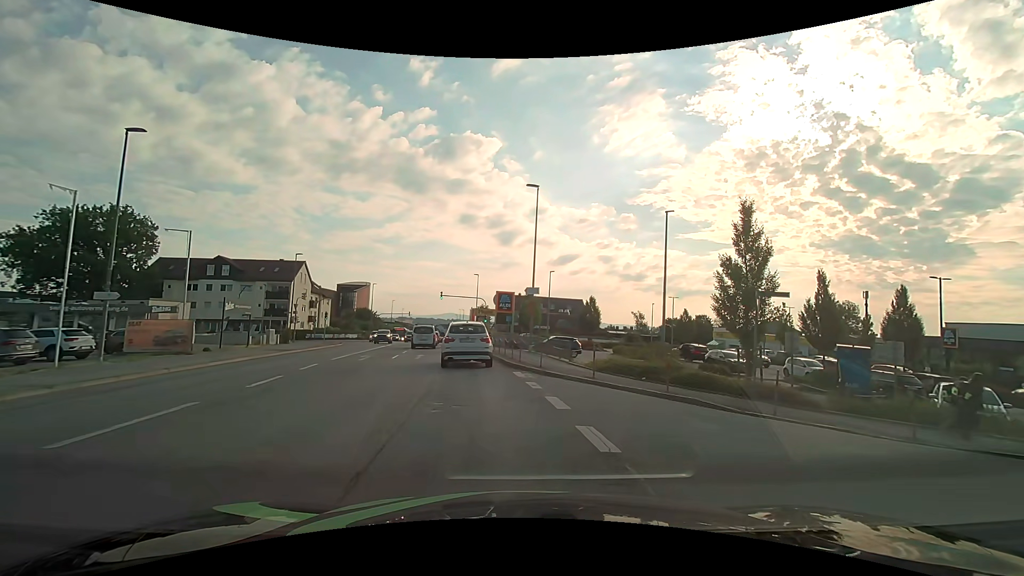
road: tertiary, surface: asphalt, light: Day
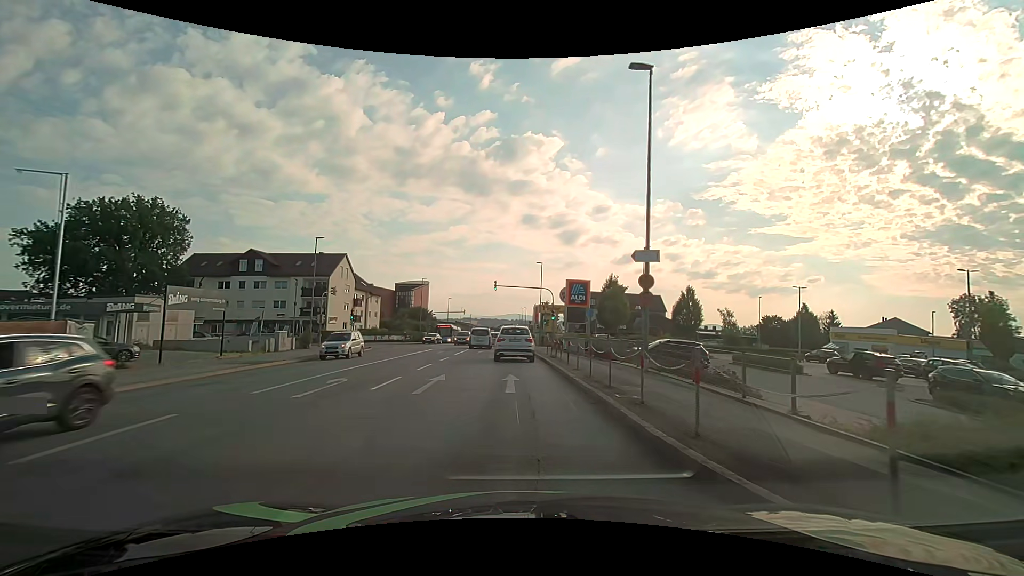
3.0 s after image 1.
(-1.1, +13.6) m; -9°
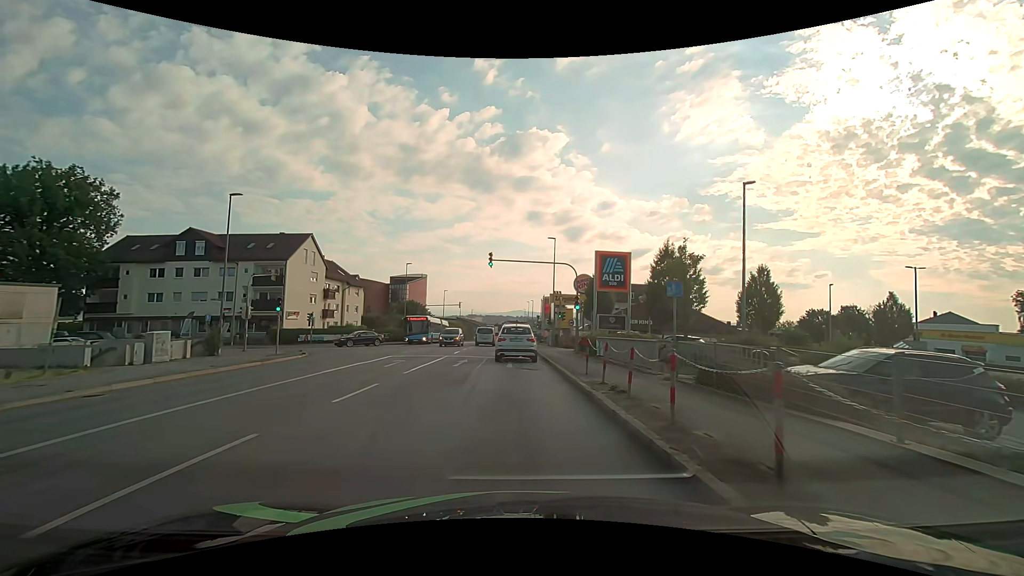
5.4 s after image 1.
(+0.1, +14.6) m; 0°
(0, +10) (0, +20) (0, +30) (0, +40) (0, +50) (-1, +60) (-1, +70) (-1, +80) (-1, +90) (-1, +100) m
